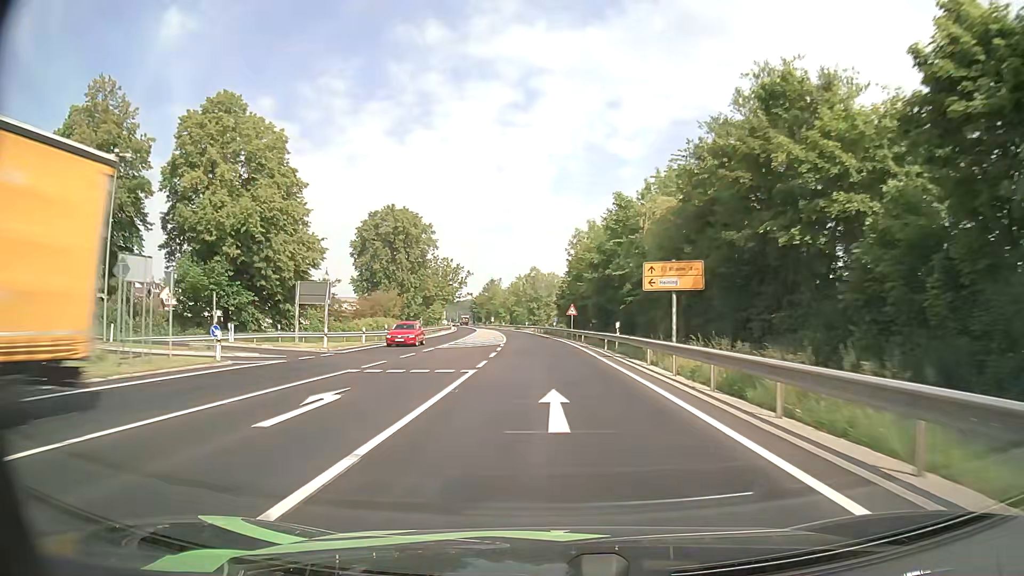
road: primary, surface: asphalt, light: Day
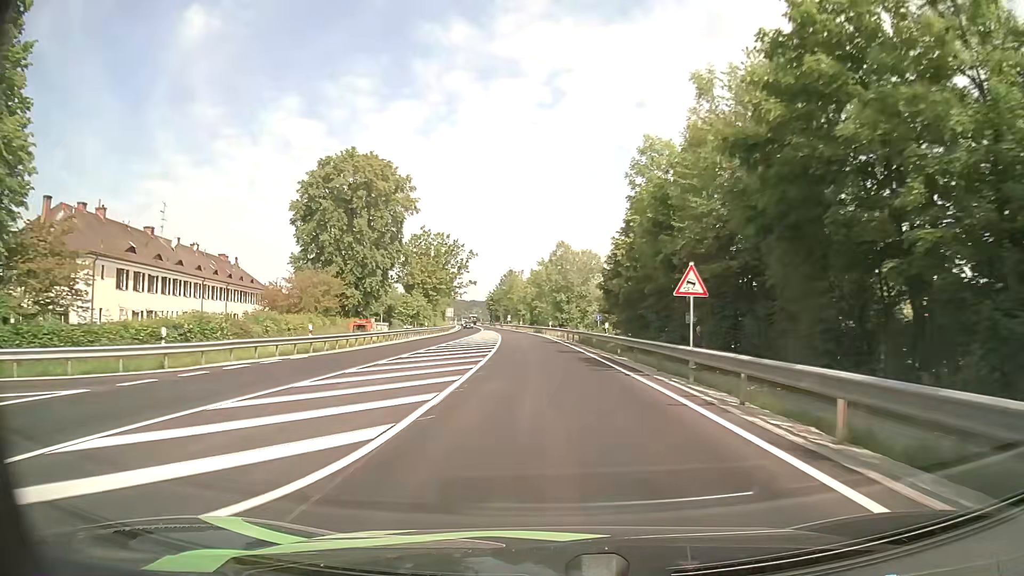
(-0.9, +38.0) m; -3°
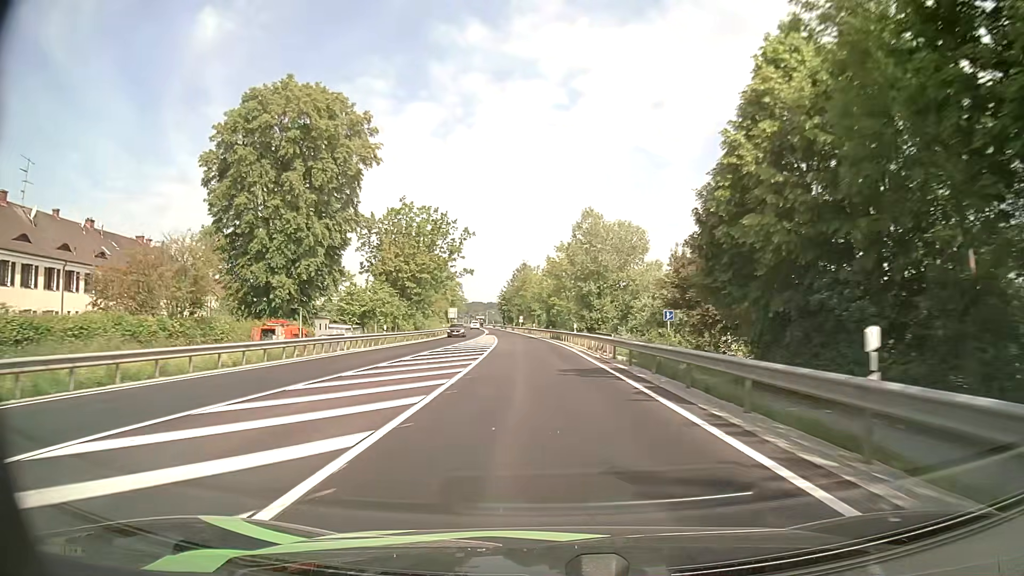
(-0.3, +25.2) m; -1°
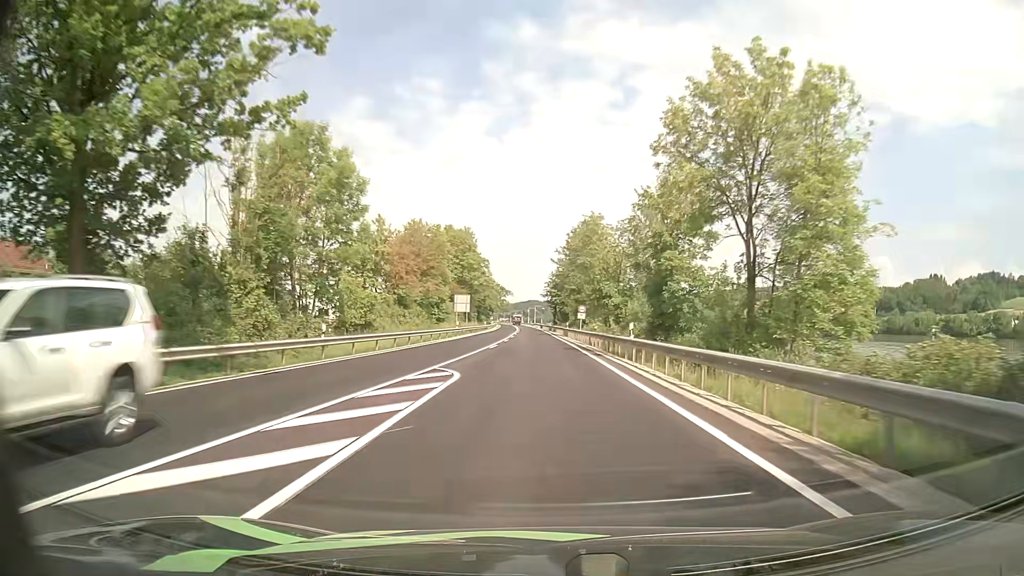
(-2.7, +61.9) m; -5°
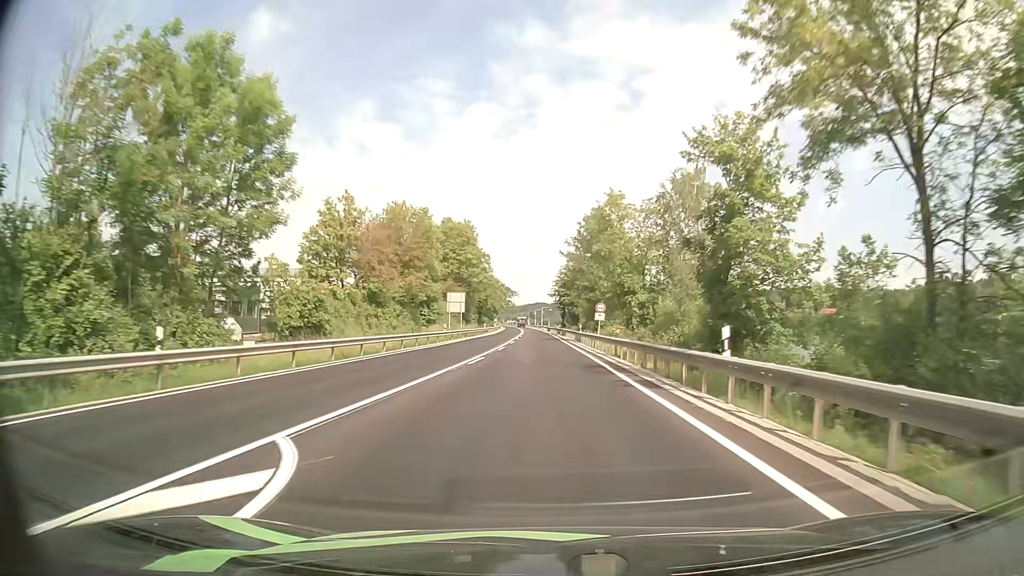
(-0.1, +12.3) m; -1°
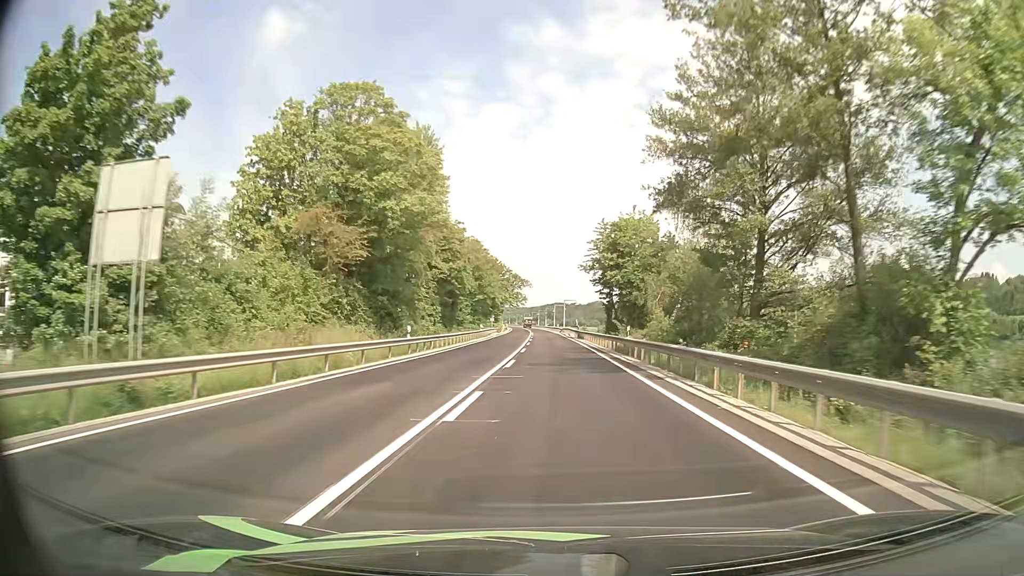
(-1.2, +61.5) m; -2°
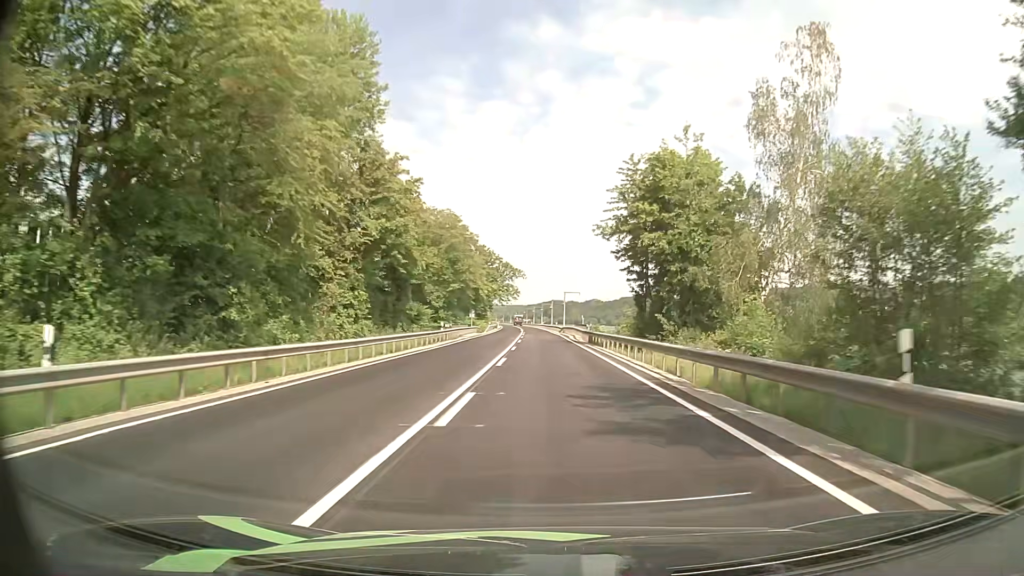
(0.0, +24.8) m; 0°
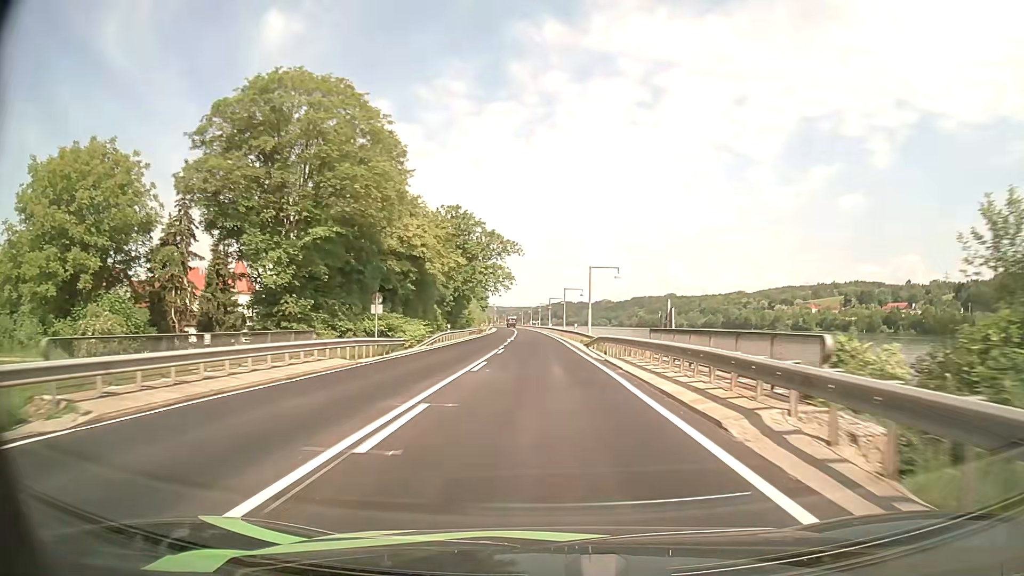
(+0.1, +50.1) m; -1°
(0, +10) (0, +20) (0, +30) (0, +40) (-1, +50) (-1, +60) (-1, +70) (-2, +80) (-2, +90) (-3, +100) m
